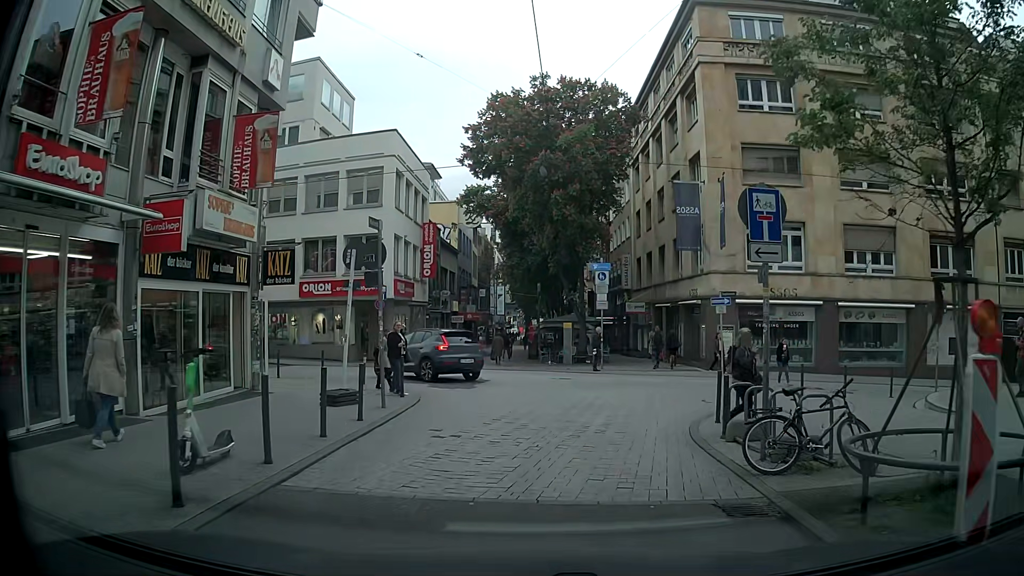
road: residential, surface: paving_stones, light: Day
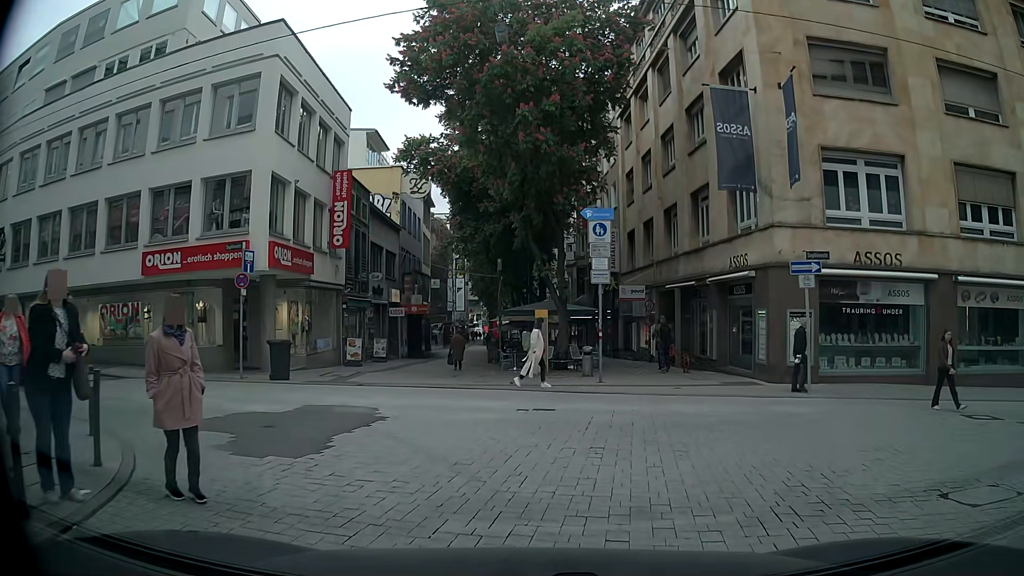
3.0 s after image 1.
(+0.1, +11.5) m; +2°
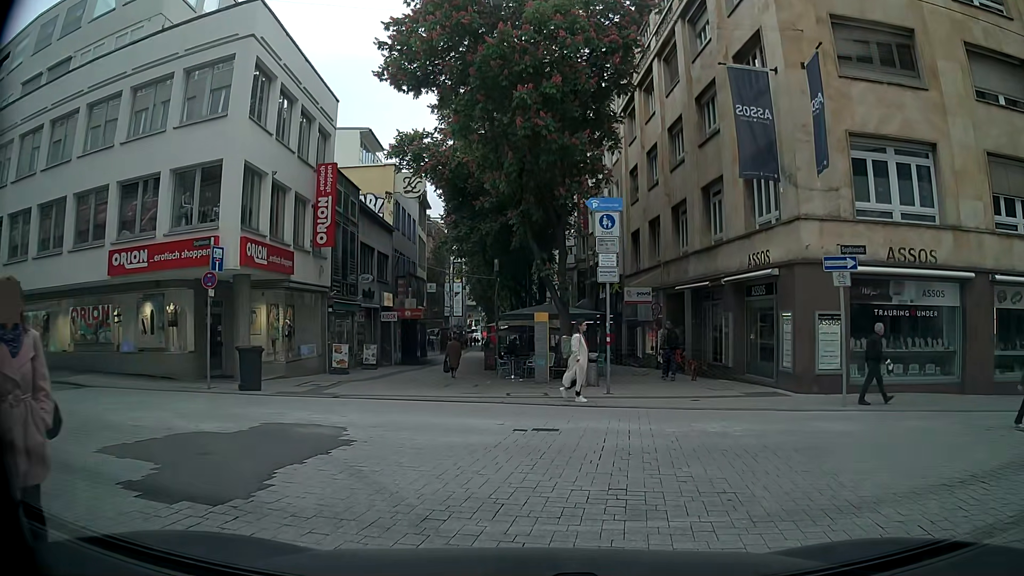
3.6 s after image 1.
(-0.1, +2.0) m; -1°
